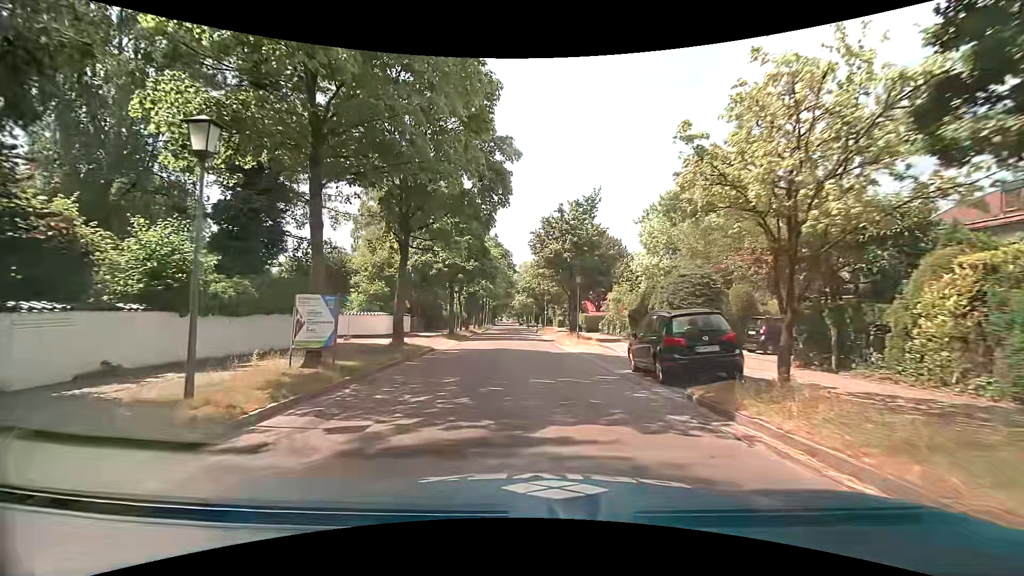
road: tertiary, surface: asphalt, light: Day
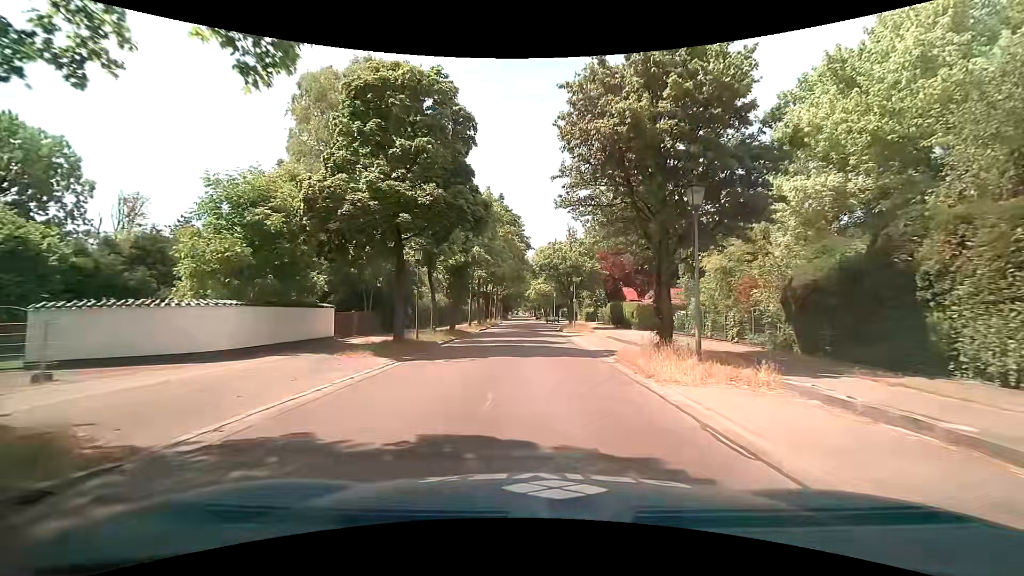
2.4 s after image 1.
(-0.6, +19.4) m; -3°
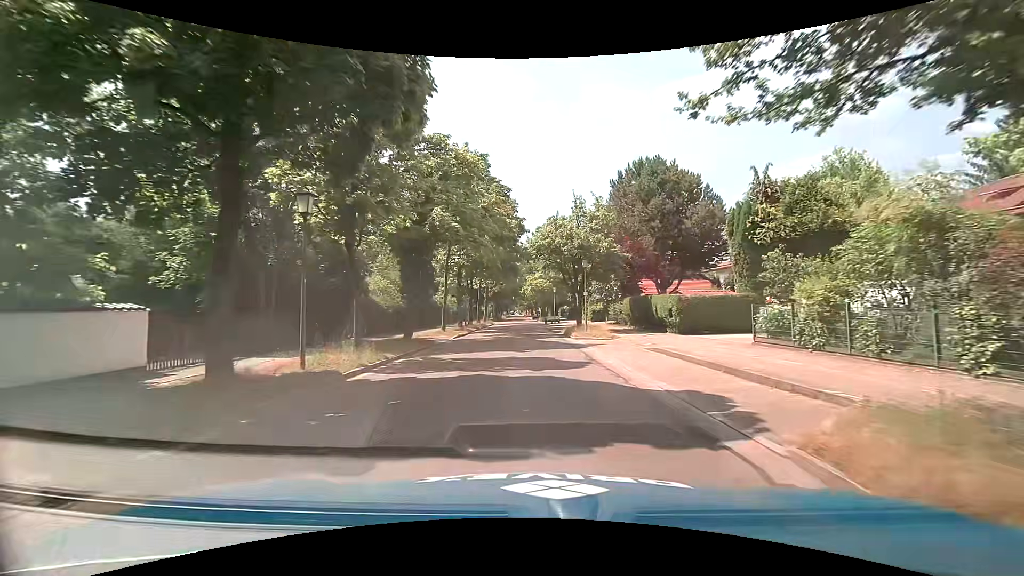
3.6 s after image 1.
(+0.1, +10.9) m; 0°
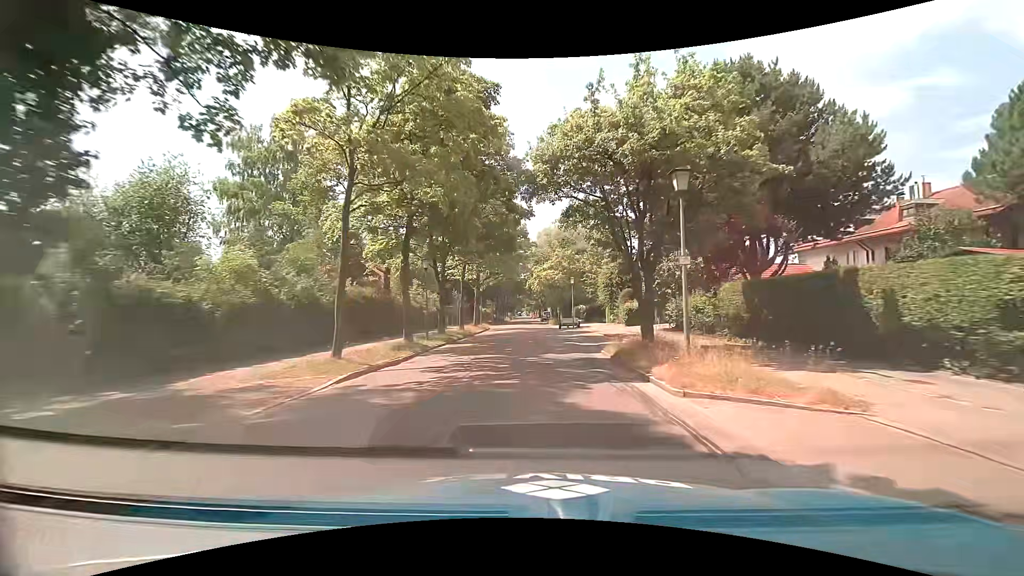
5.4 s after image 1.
(0.0, +17.9) m; -1°
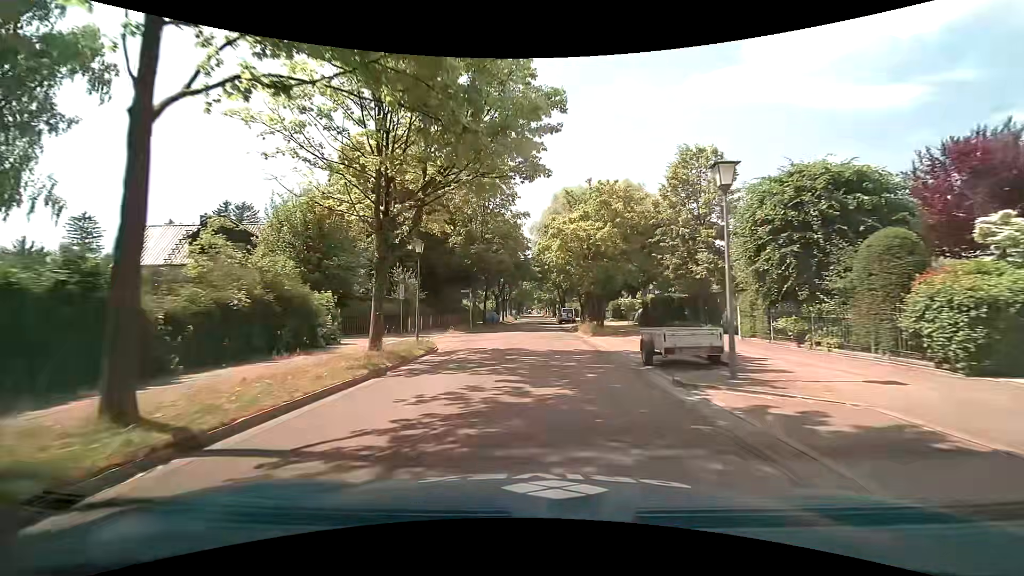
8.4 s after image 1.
(-0.2, +31.5) m; -1°
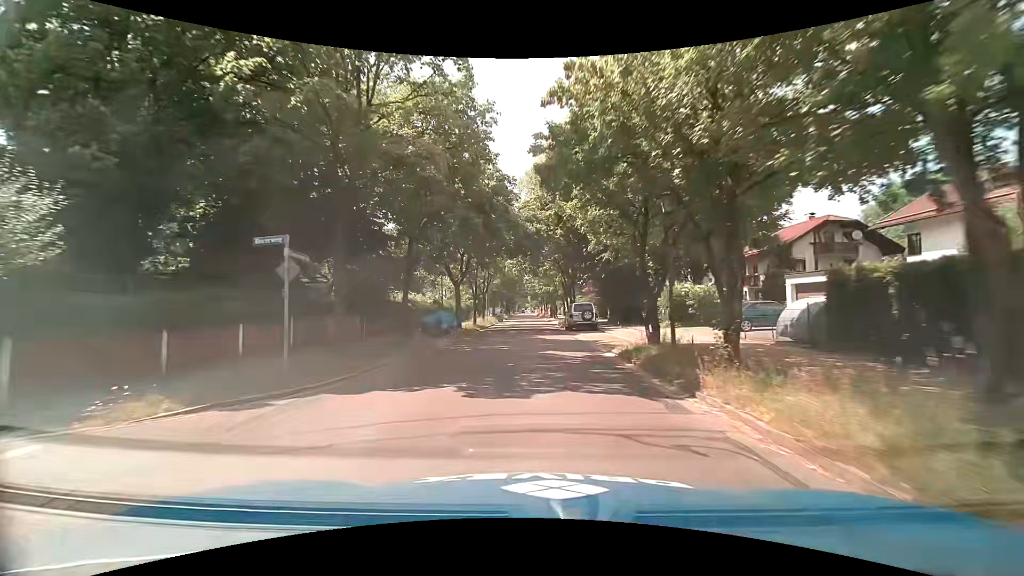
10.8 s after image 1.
(+0.2, +26.1) m; +1°
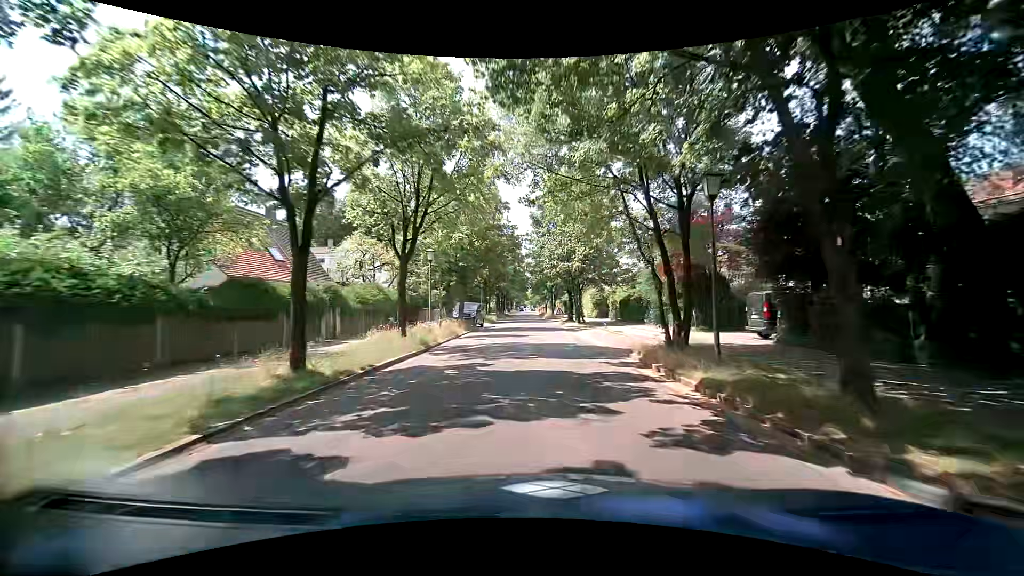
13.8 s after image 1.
(-1.0, +34.1) m; 0°
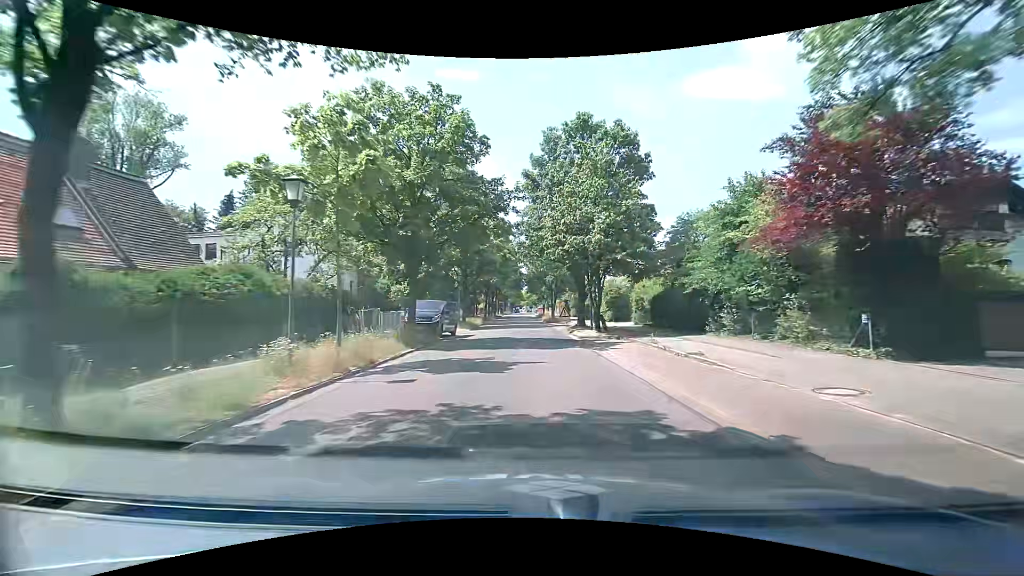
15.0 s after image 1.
(-0.1, +13.2) m; 0°
(0, +10) (0, +20) (-1, +30) (-1, +40) (-1, +50) (-2, +60) (-2, +70) (-2, +80) (-2, +90) (-2, +100) m
